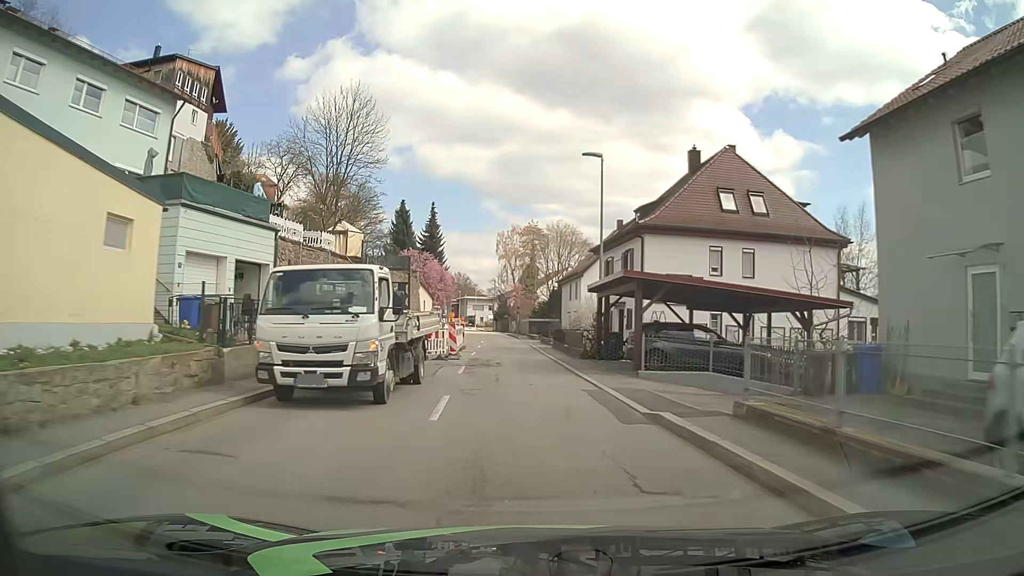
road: tertiary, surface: asphalt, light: Day
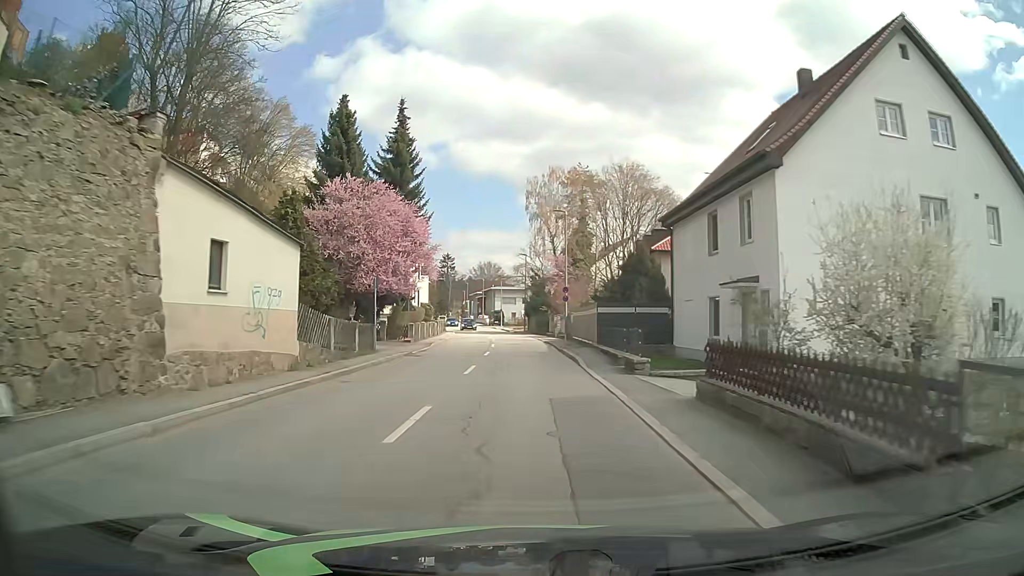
(-0.8, +38.1) m; -3°
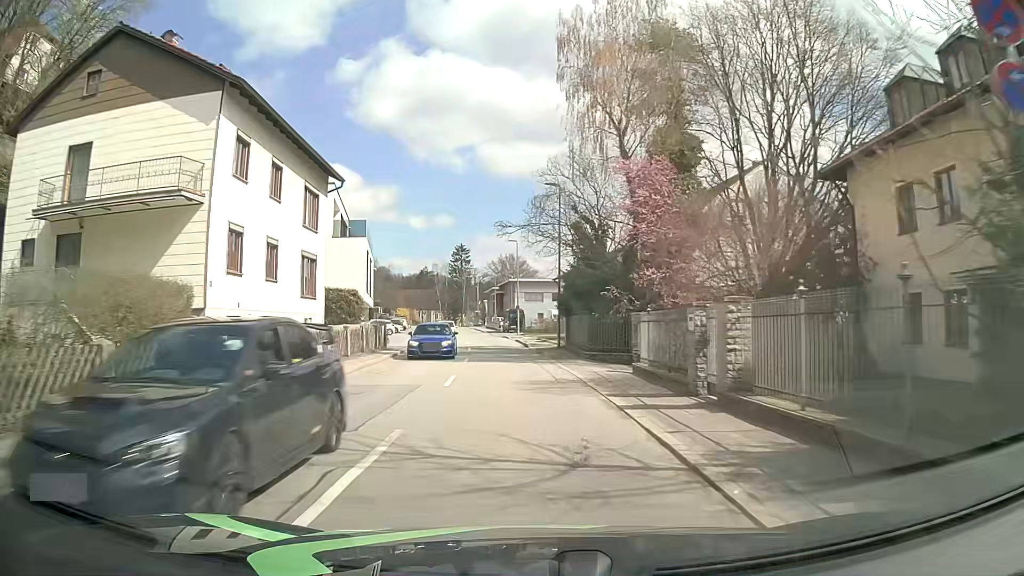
(-0.8, +38.3) m; -3°
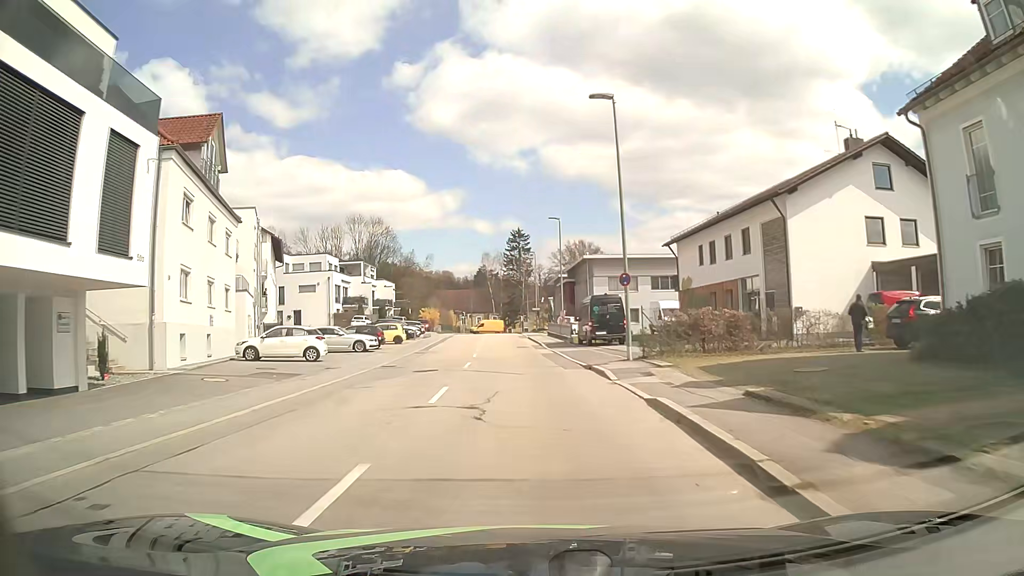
(-1.9, +38.2) m; -5°
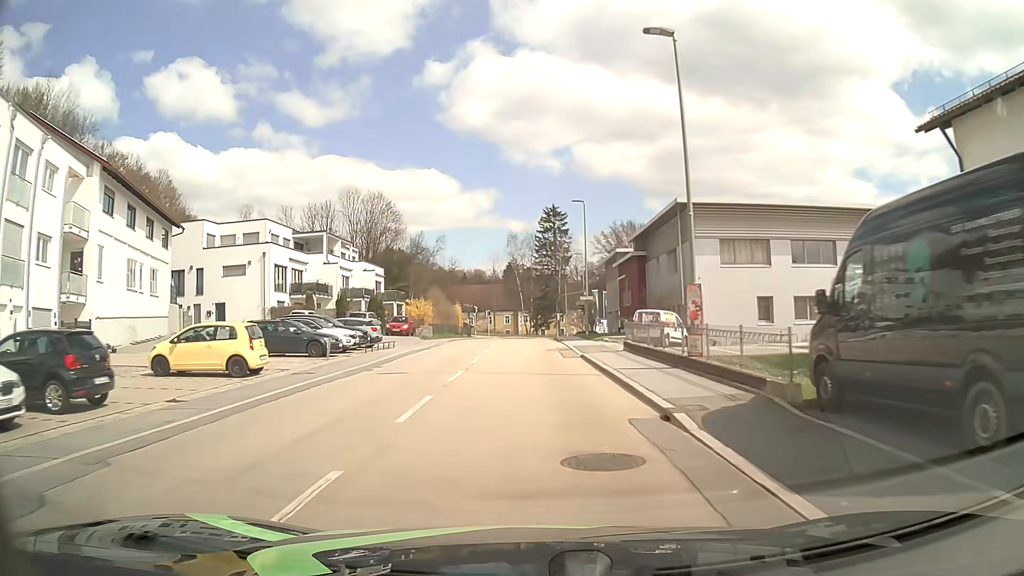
(-1.2, +30.4) m; -3°
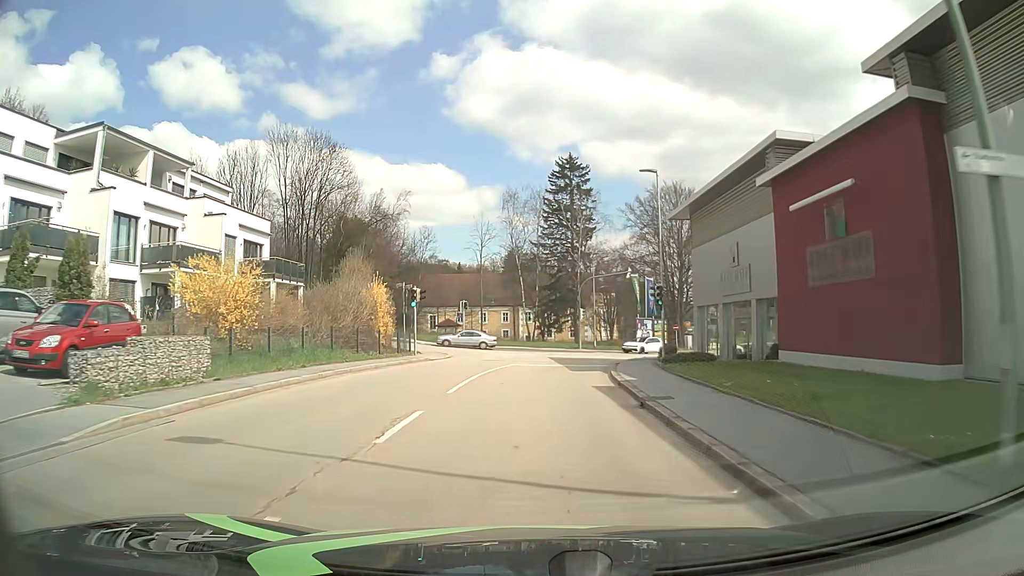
(-0.4, +37.3) m; 0°
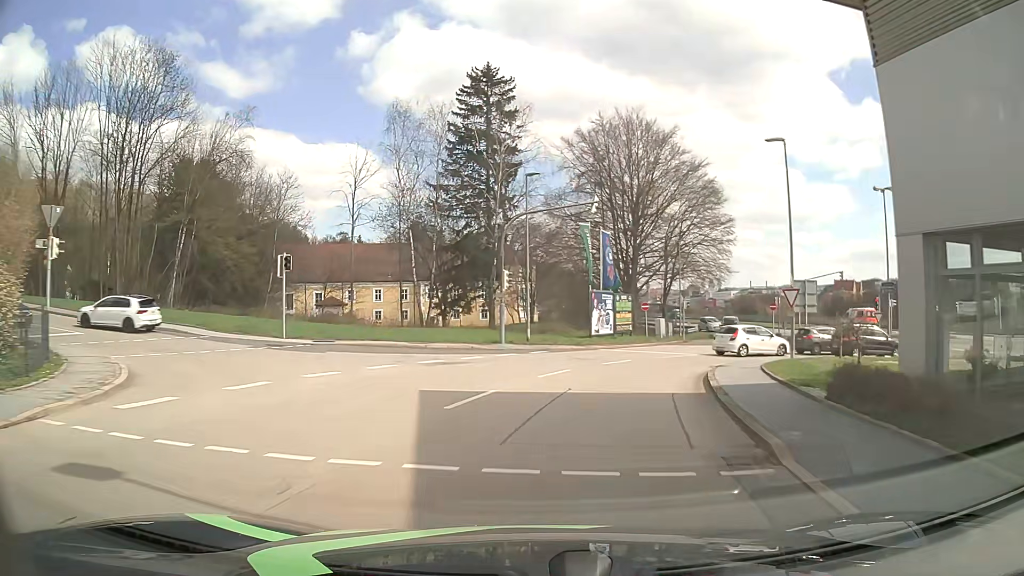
(+0.8, +25.4) m; +7°
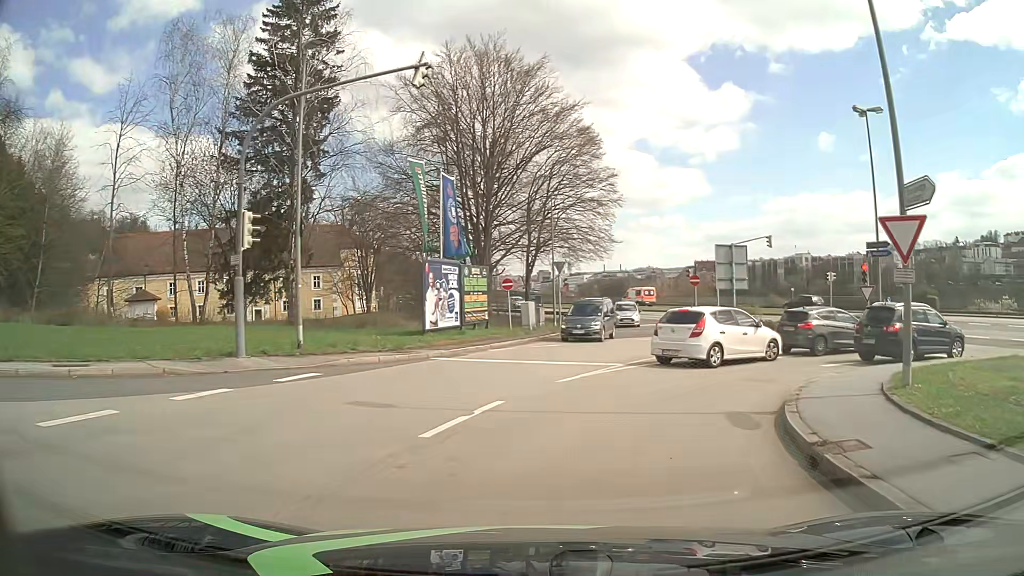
(+1.5, +15.1) m; +13°
